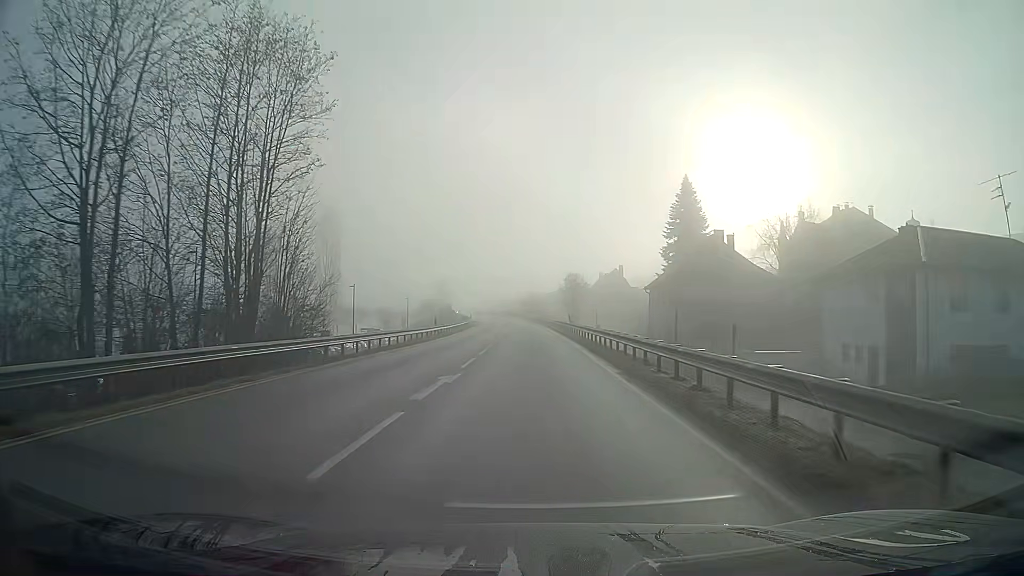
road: primary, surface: asphalt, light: Day
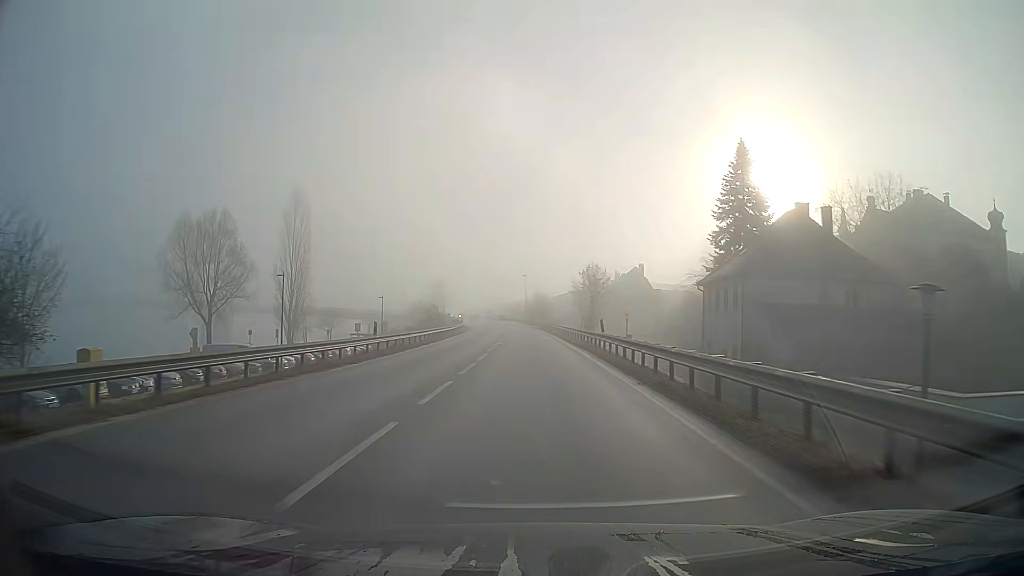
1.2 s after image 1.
(-0.1, +19.1) m; 0°
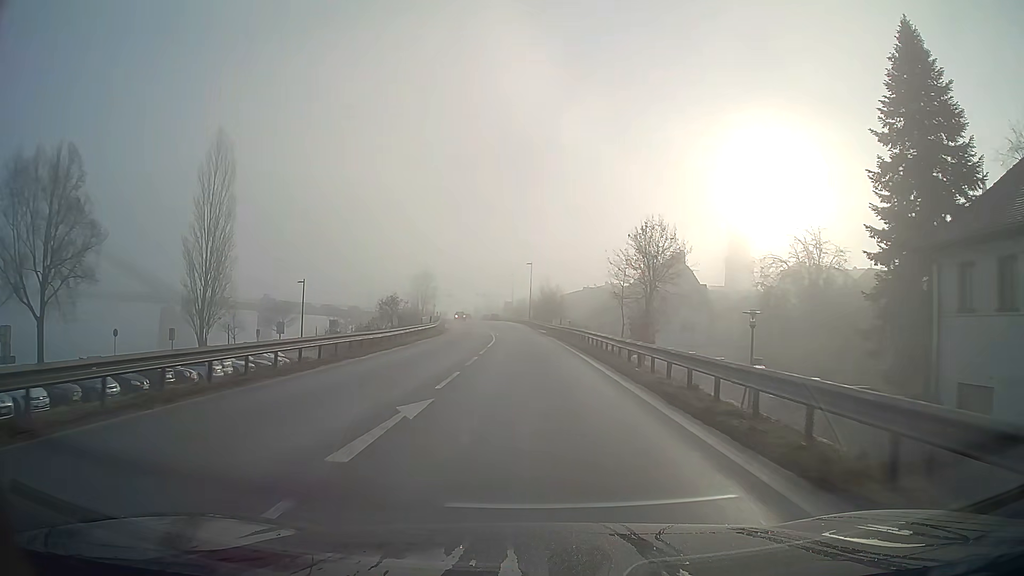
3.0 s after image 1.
(-0.1, +28.1) m; 0°
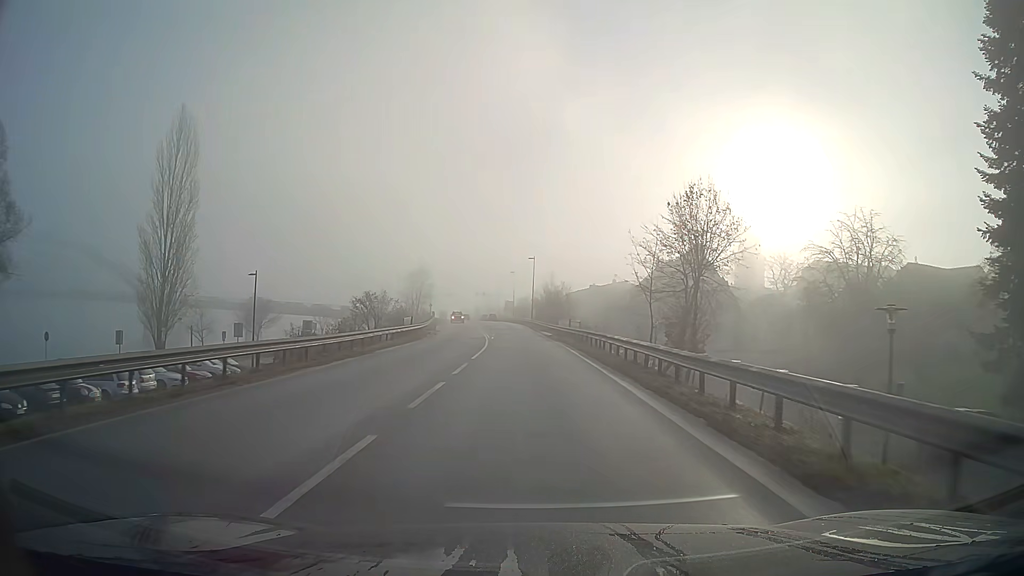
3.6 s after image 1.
(0.0, +9.1) m; 0°
